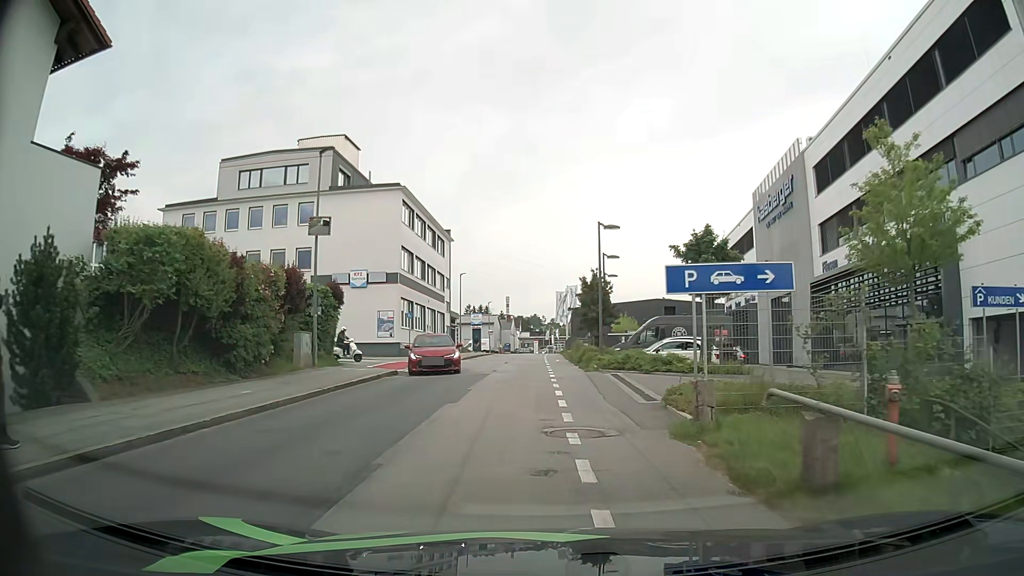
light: Day
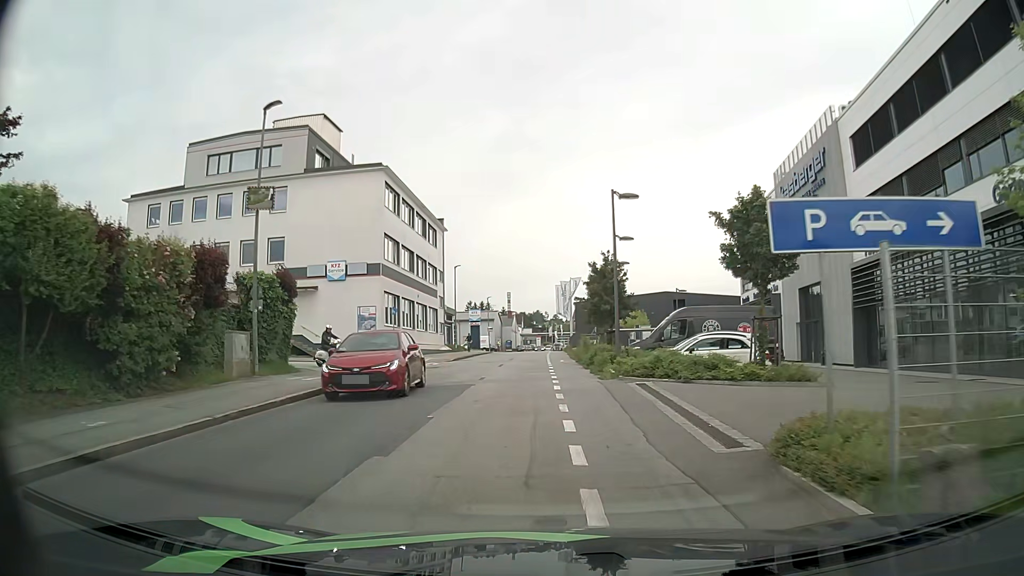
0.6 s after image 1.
(+0.1, +5.6) m; 0°
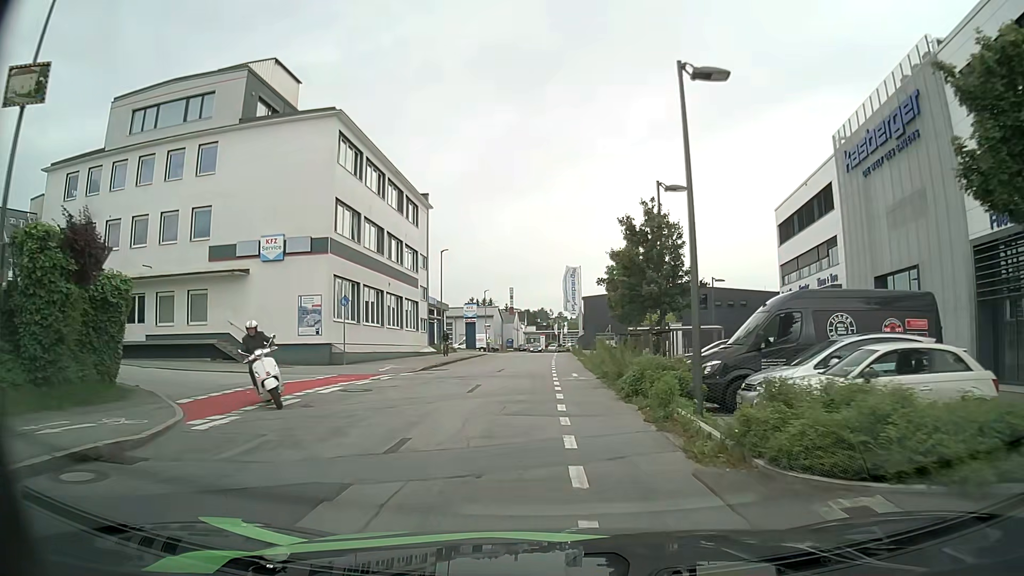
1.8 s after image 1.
(0.0, +11.1) m; 0°
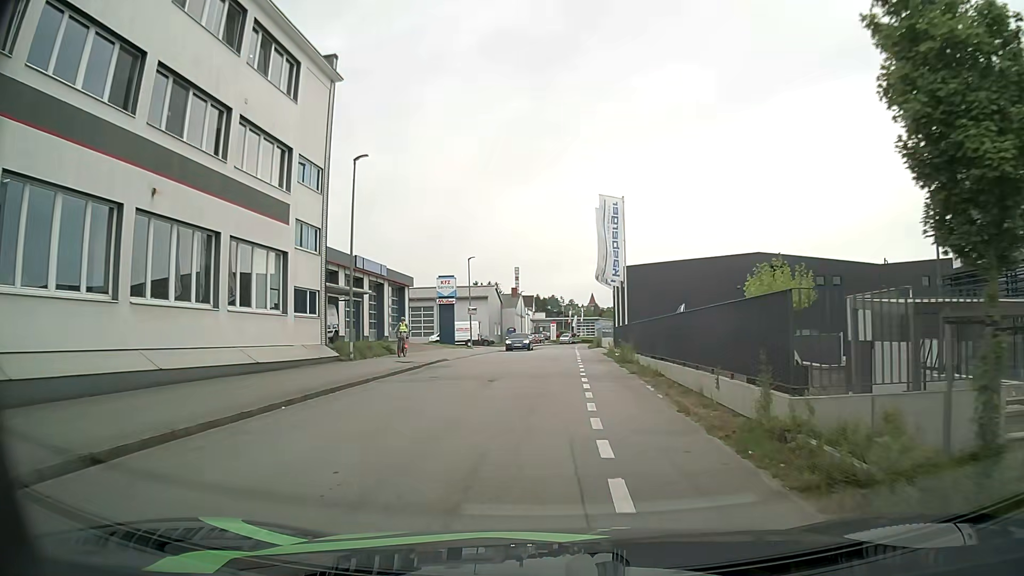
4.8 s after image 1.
(-0.2, +27.2) m; -2°
(0, +10) (0, +20) (+1, +30) (+1, +40) (+2, +50) (+3, +60) (+3, +70) (+4, +80) (+5, +90) (+6, +100) m
